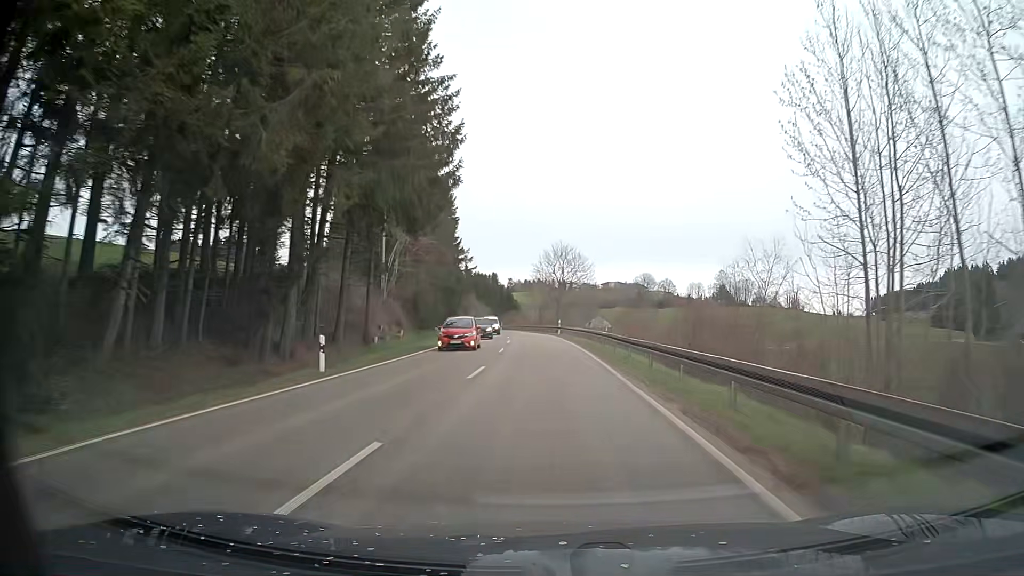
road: secondary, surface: asphalt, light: Day
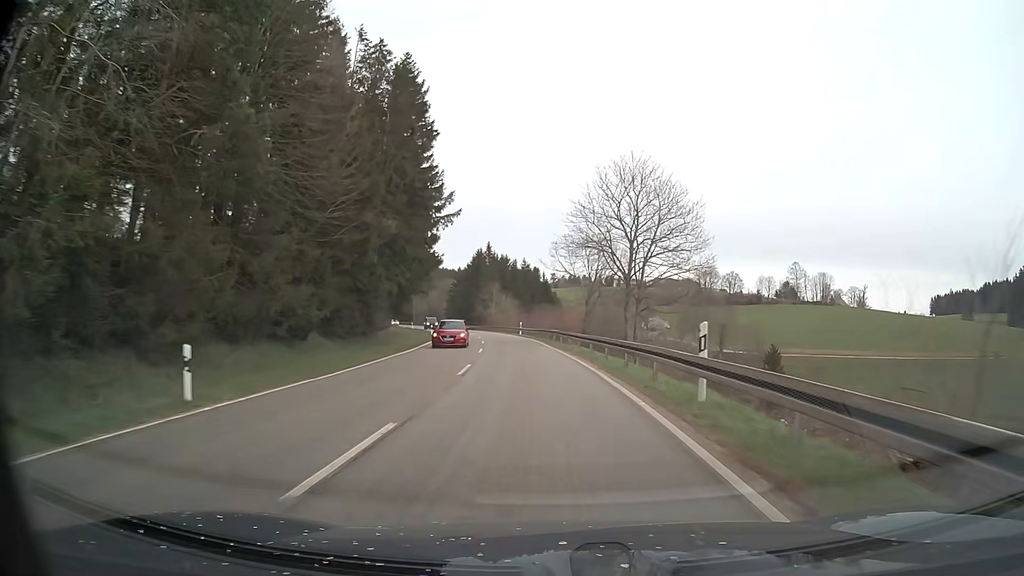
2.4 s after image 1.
(-0.9, +47.7) m; -3°
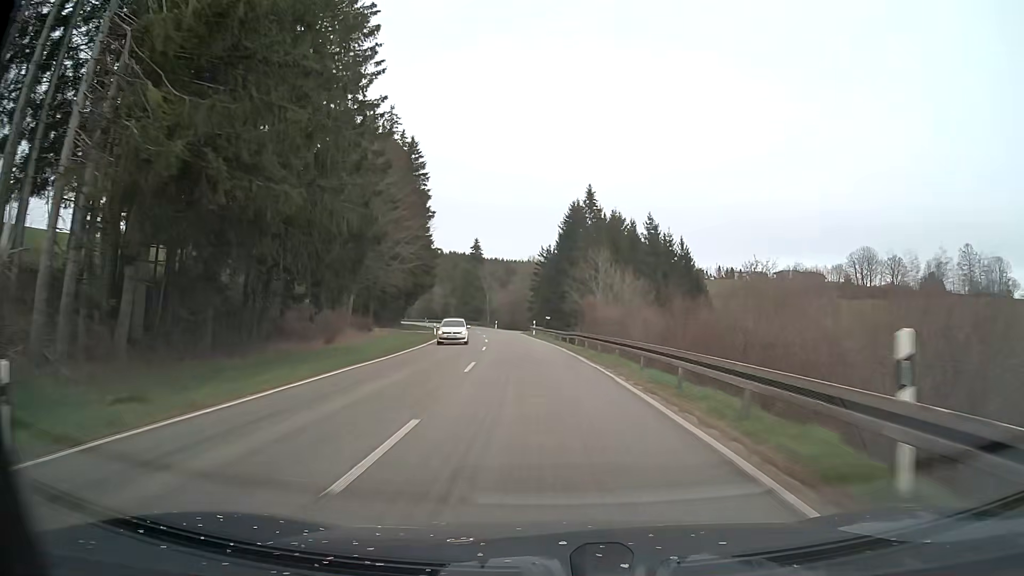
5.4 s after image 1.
(-5.3, +61.6) m; -9°
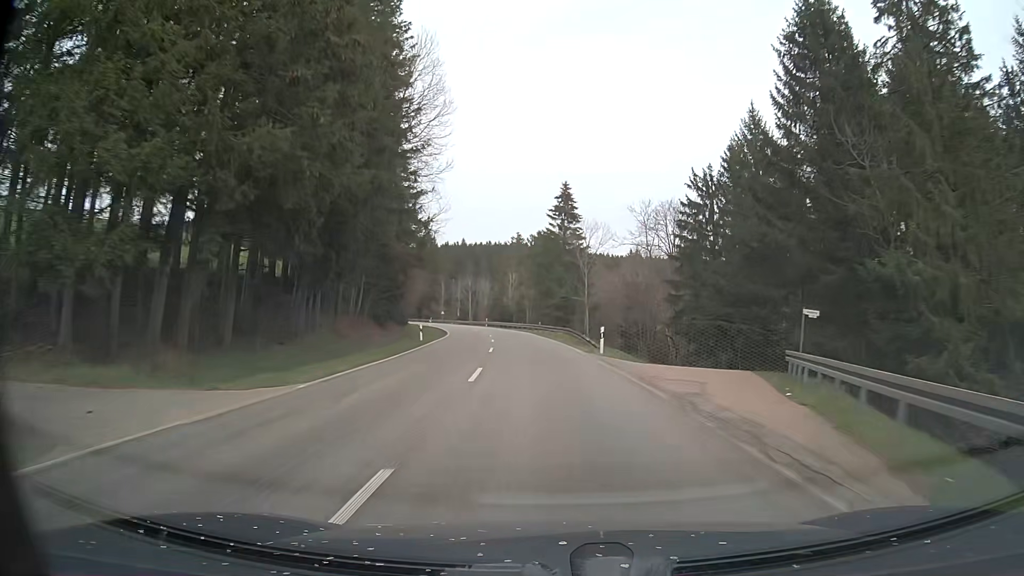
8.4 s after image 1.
(-5.6, +64.5) m; -9°
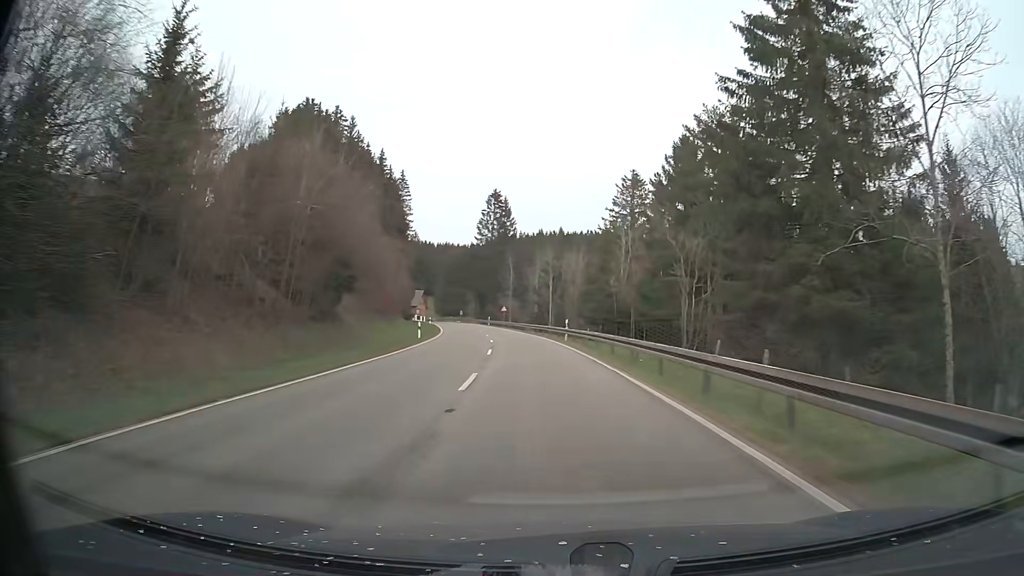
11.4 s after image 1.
(-4.9, +63.4) m; -9°
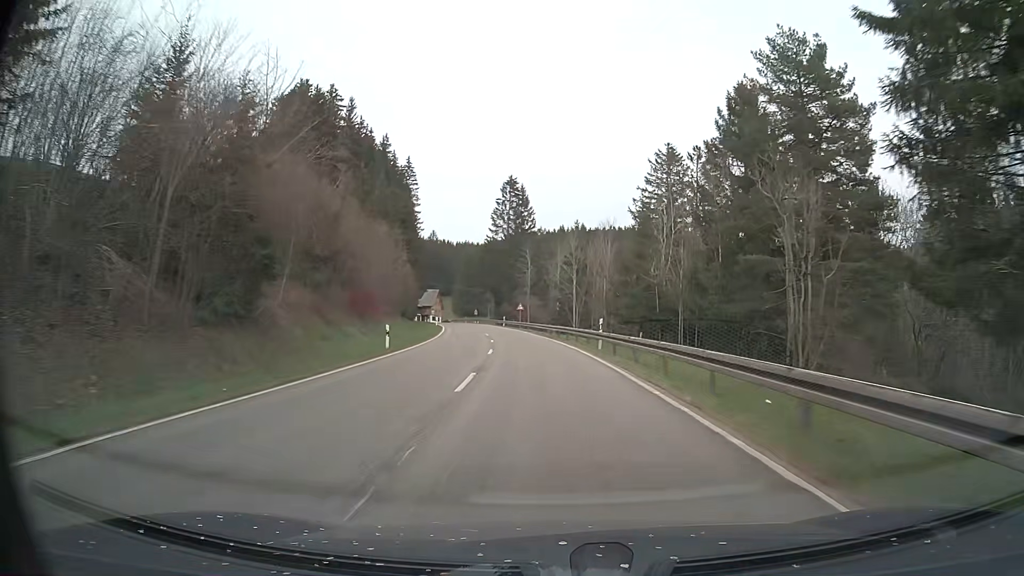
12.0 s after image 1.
(-0.1, +12.5) m; -2°
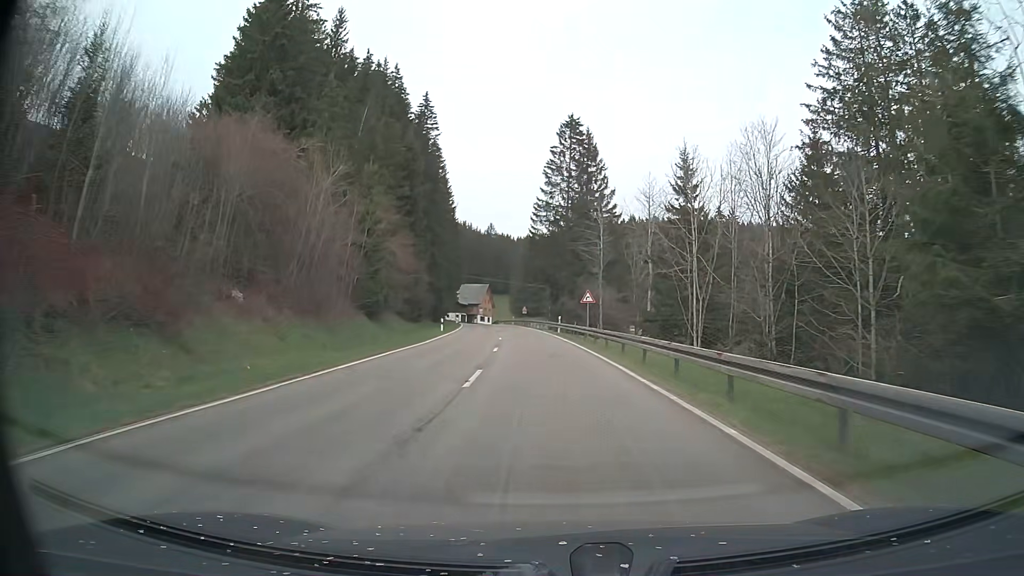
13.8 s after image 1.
(-2.0, +36.6) m; -6°
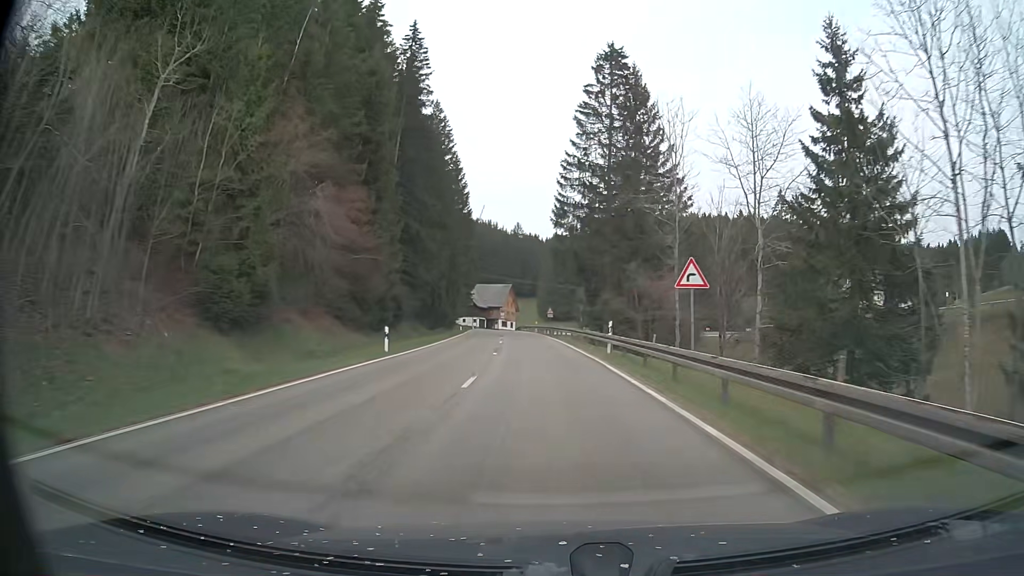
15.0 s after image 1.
(-0.5, +23.9) m; -3°
(0, +10) (0, +20) (-1, +30) (-1, +40) (-2, +50) (-3, +60) (-4, +70) (-5, +80) (-6, +90) (-7, +100) m
